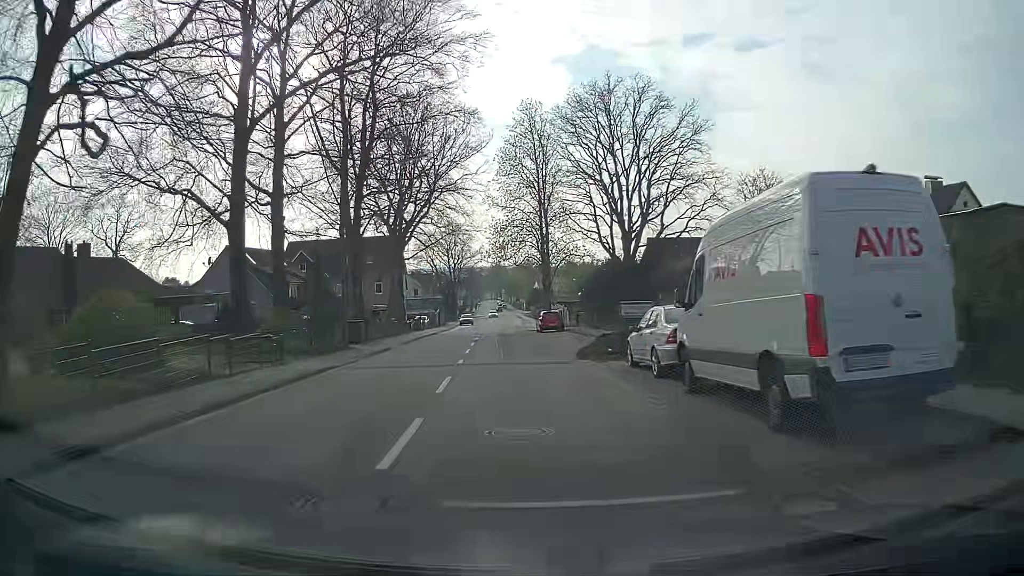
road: secondary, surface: asphalt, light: Day
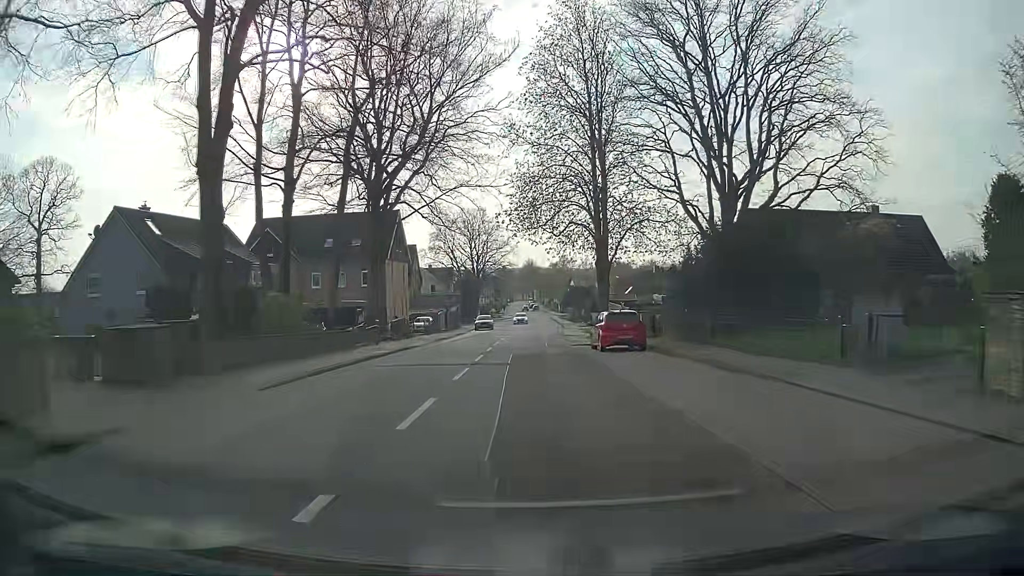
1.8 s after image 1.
(-0.8, +22.2) m; -2°
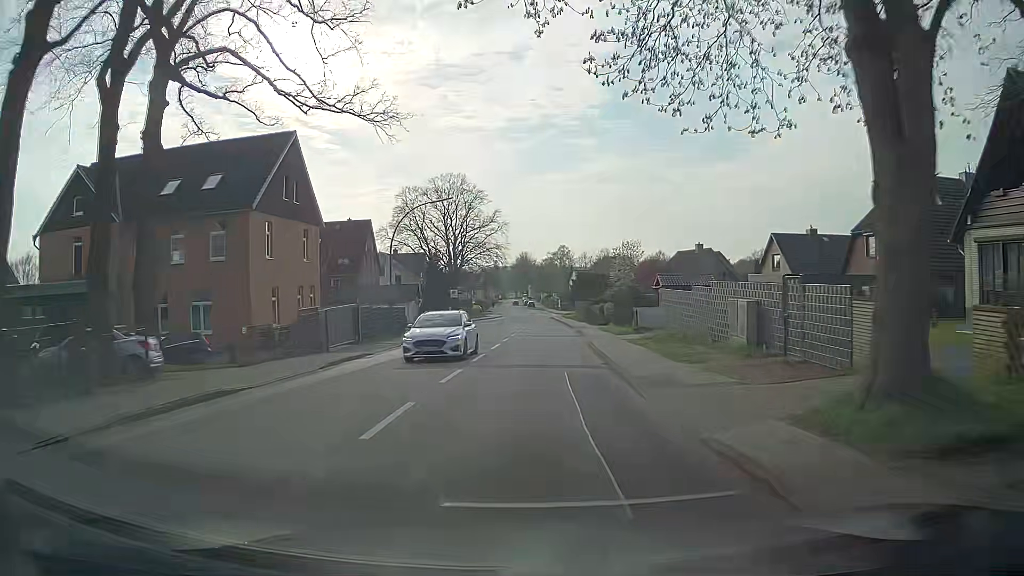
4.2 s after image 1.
(-0.5, +30.9) m; -1°
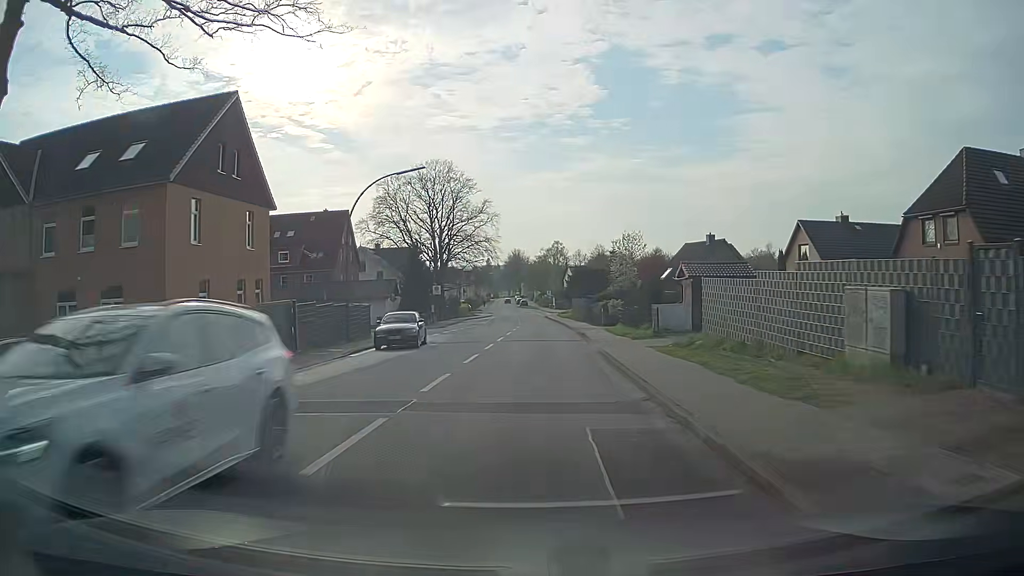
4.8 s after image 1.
(+0.1, +7.8) m; +1°
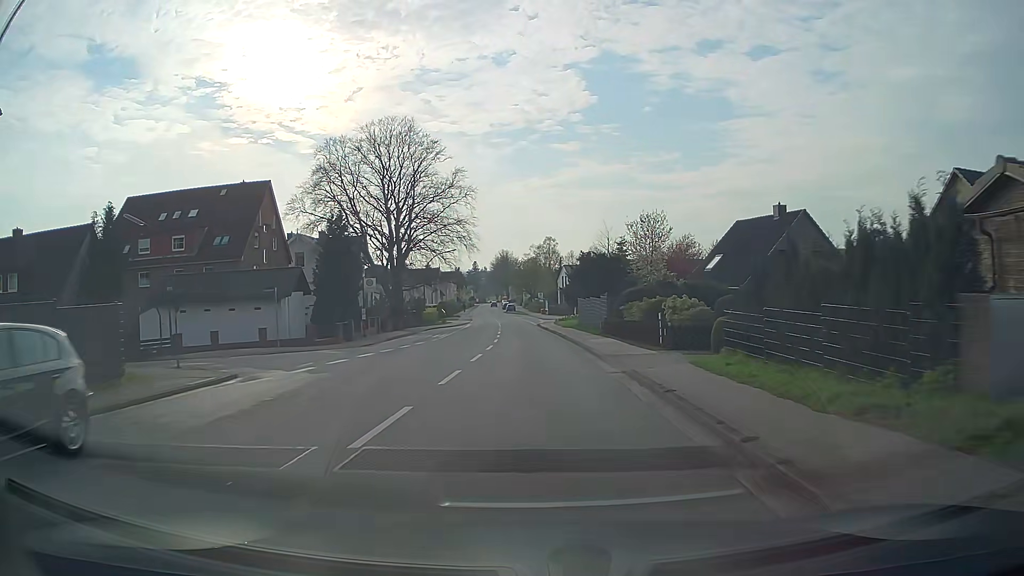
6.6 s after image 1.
(+0.4, +22.7) m; +1°
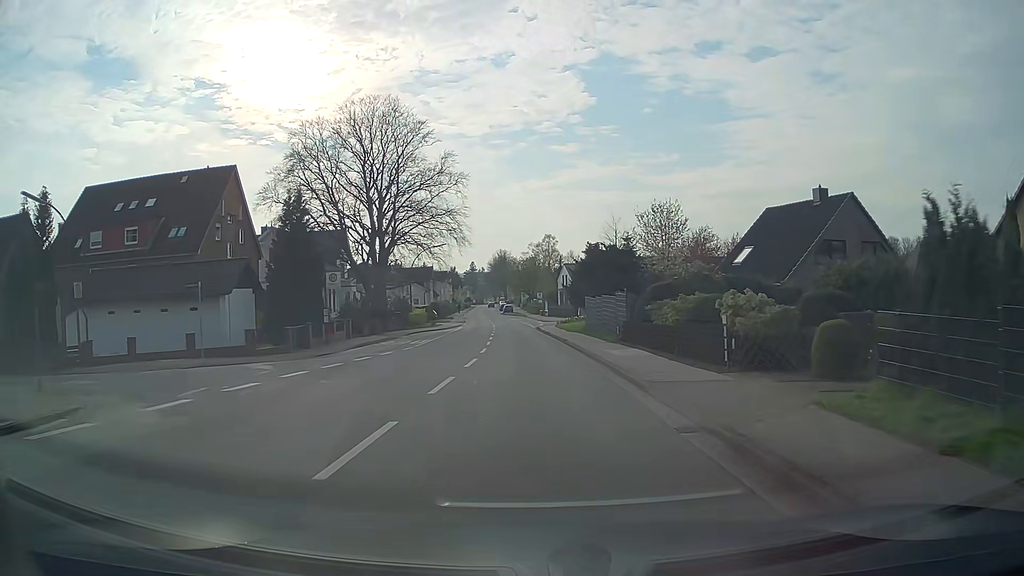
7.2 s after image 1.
(0.0, +7.4) m; 0°
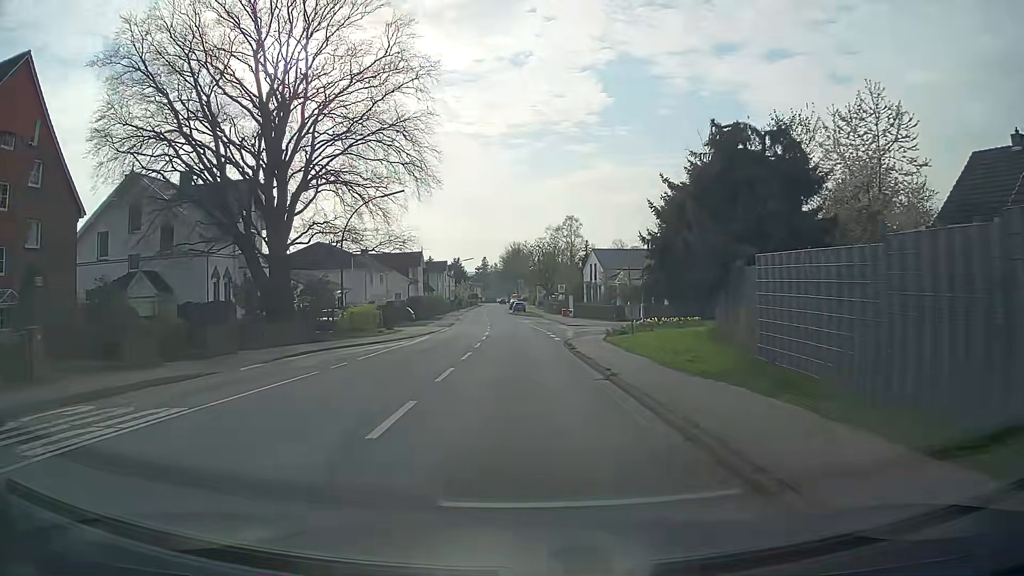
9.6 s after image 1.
(-0.3, +28.2) m; -2°
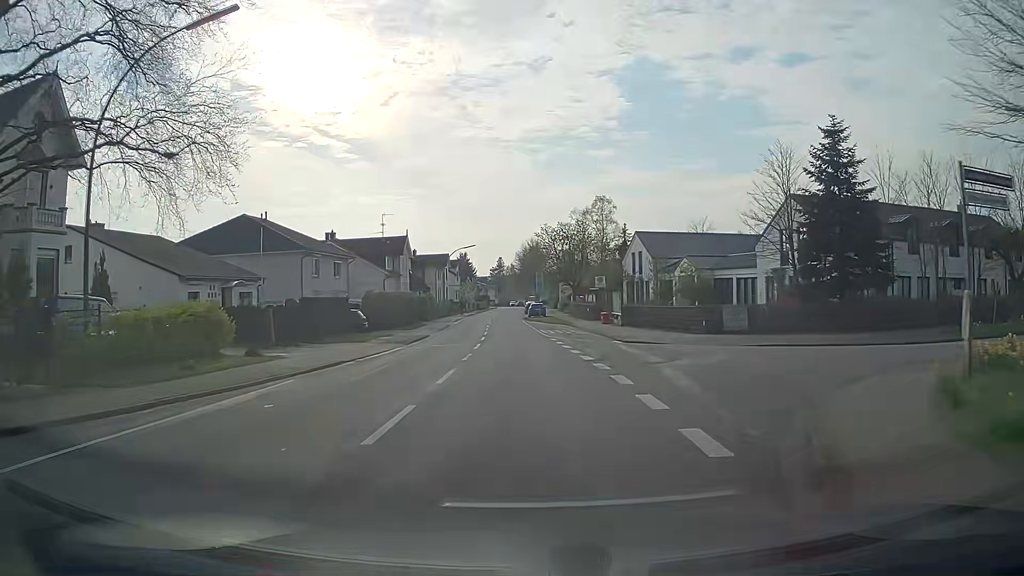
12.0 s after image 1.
(-0.2, +24.3) m; -1°
(0, +10) (0, +20) (-1, +30) (-1, +40) (-2, +50) (-3, +60) (-3, +70) (-4, +80) (-4, +90) (-4, +100) m
